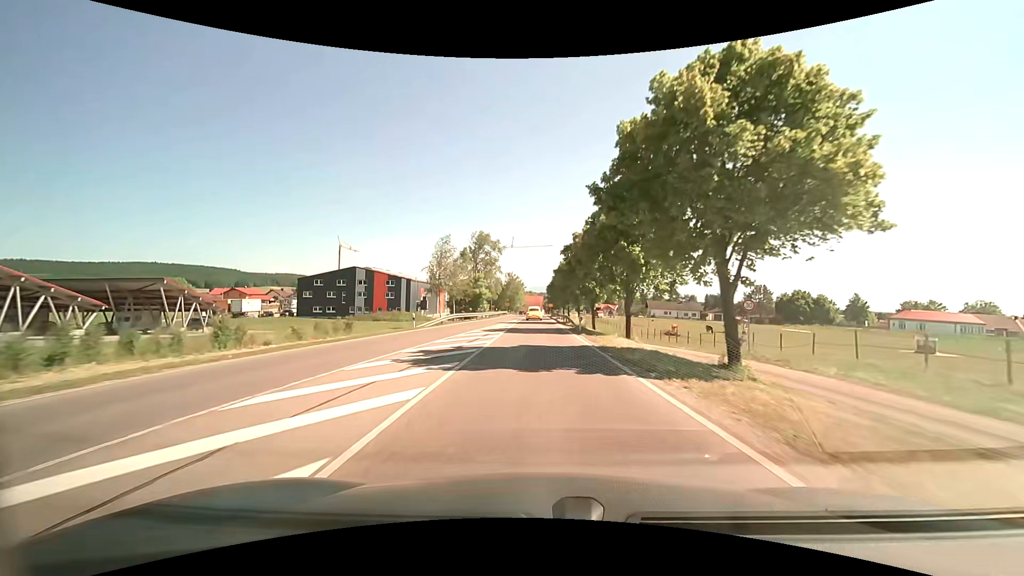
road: primary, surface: asphalt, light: Day
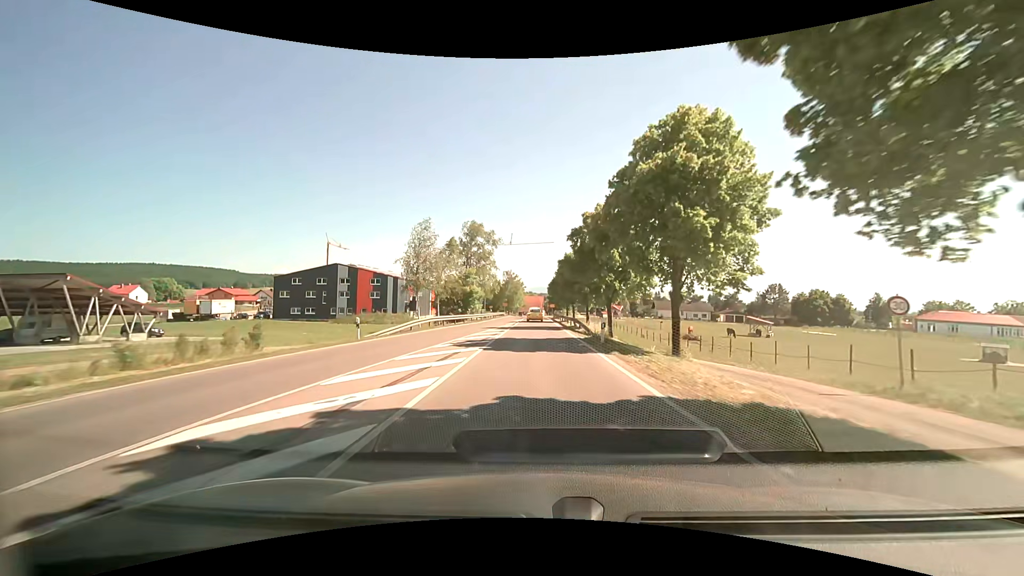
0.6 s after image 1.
(+0.1, +10.1) m; +1°
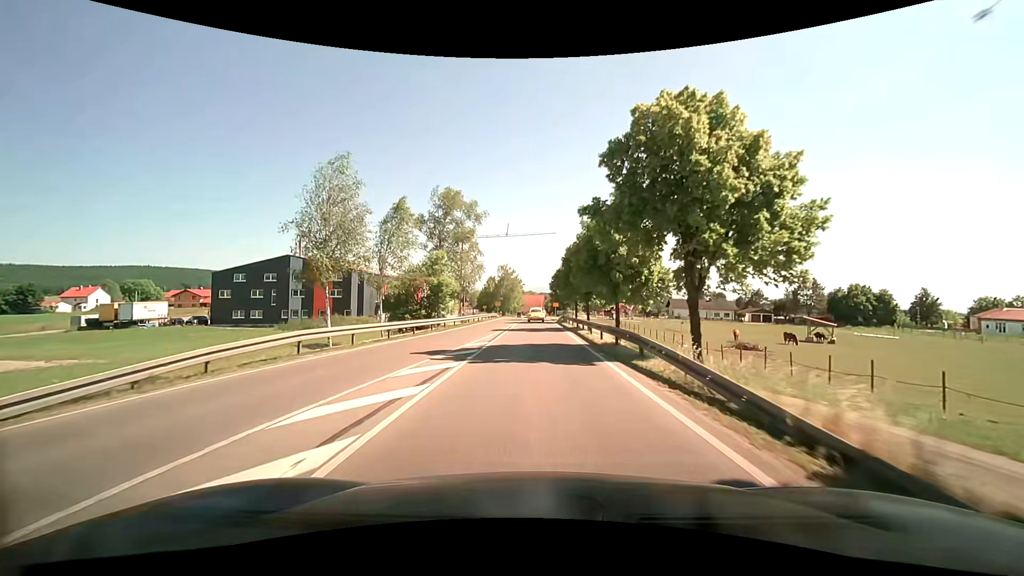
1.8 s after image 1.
(-0.1, +19.0) m; -1°
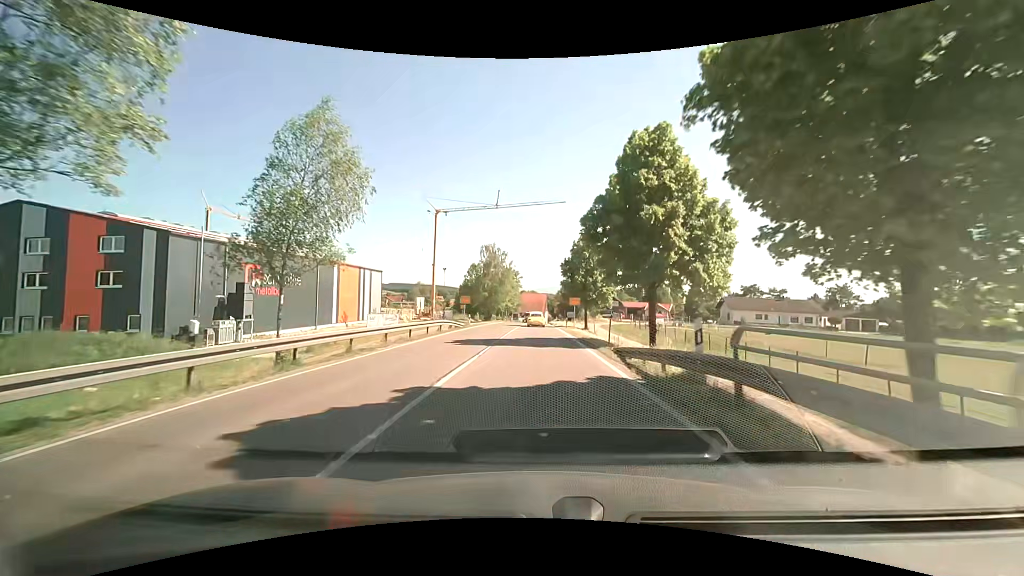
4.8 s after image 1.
(+0.1, +42.3) m; 0°
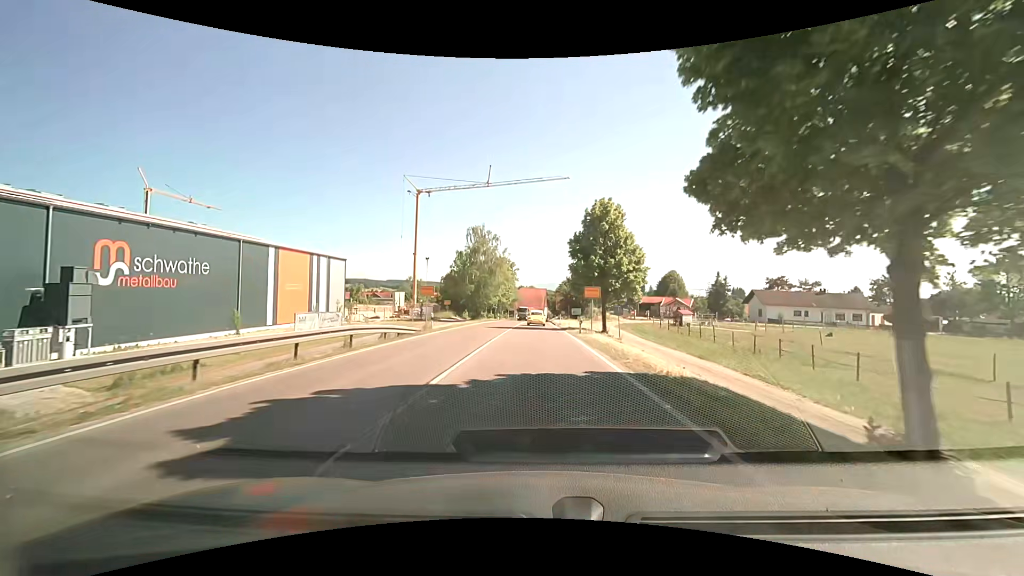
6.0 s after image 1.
(+0.1, +15.8) m; +1°
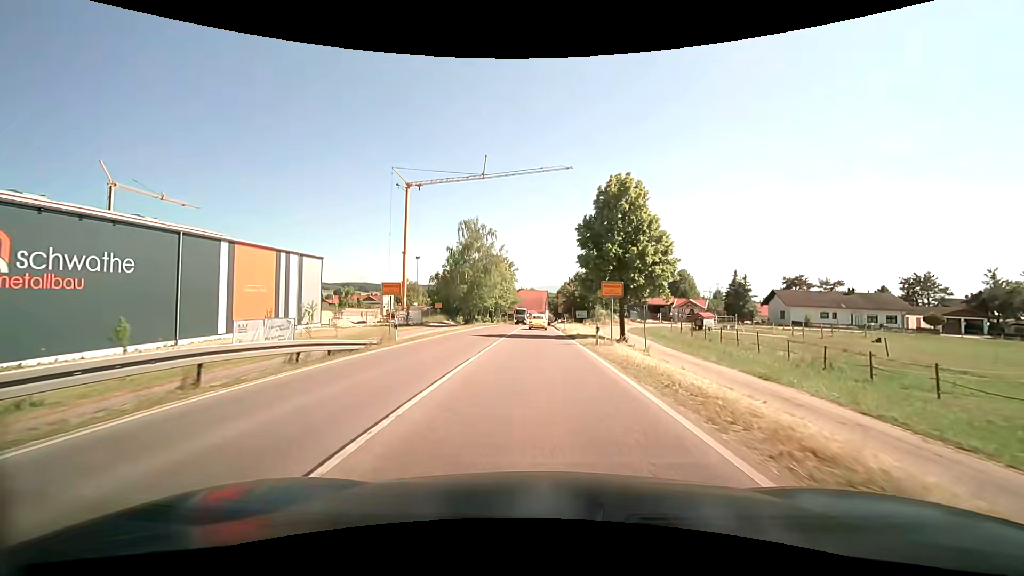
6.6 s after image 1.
(0.0, +7.9) m; -1°
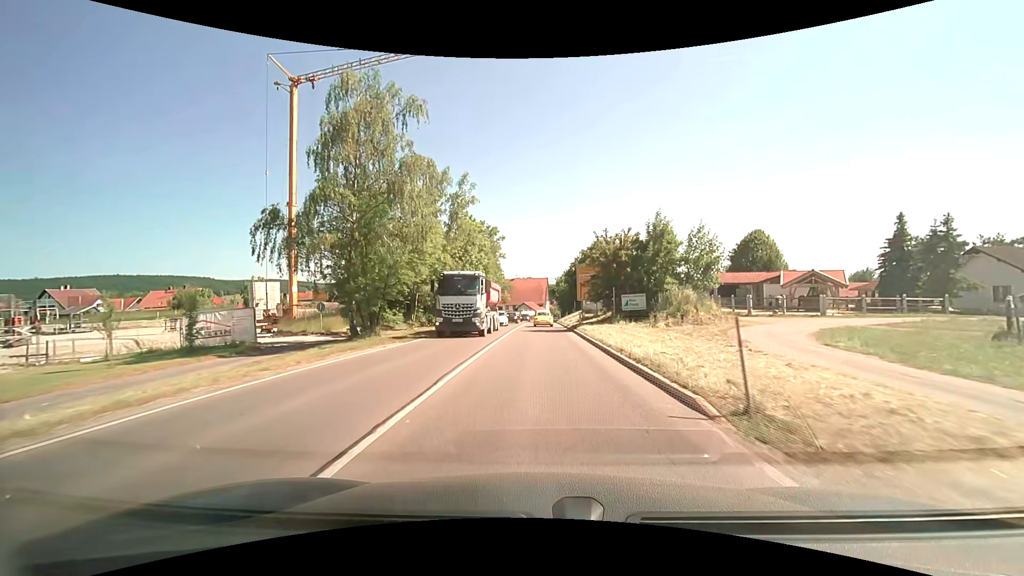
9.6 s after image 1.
(+0.6, +39.3) m; 0°
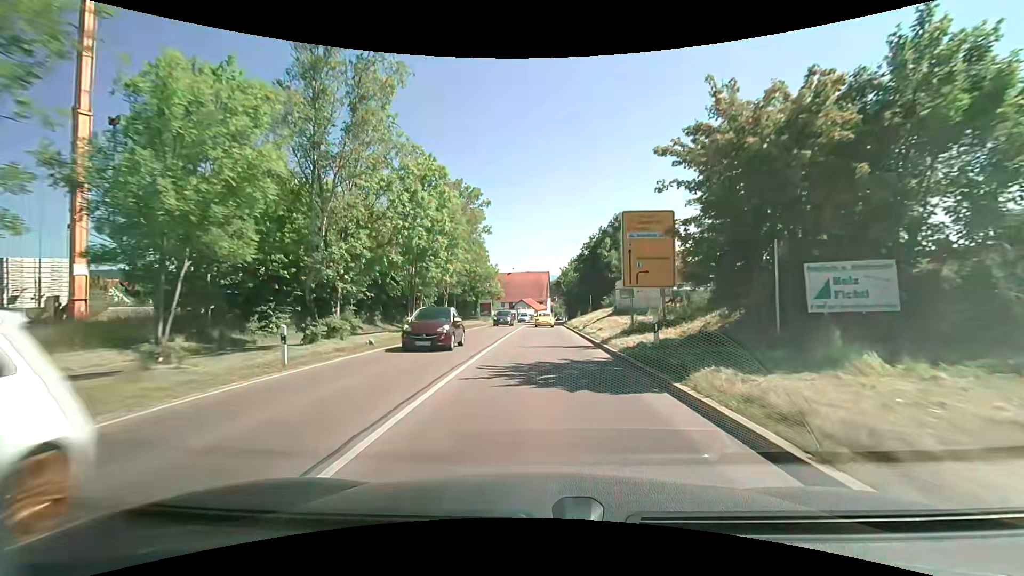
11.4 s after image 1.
(+0.2, +22.5) m; +1°
(0, +10) (0, +20) (0, +30) (0, +40) (0, +50) (0, +60) (0, +70) (0, +80) (+1, +90) (+2, +100) m
